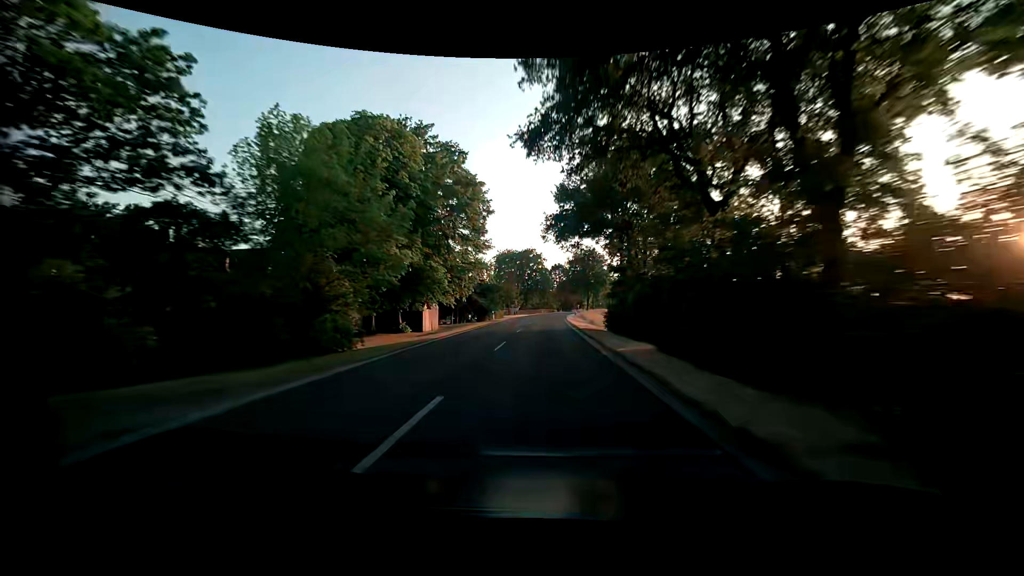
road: secondary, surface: asphalt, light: Day
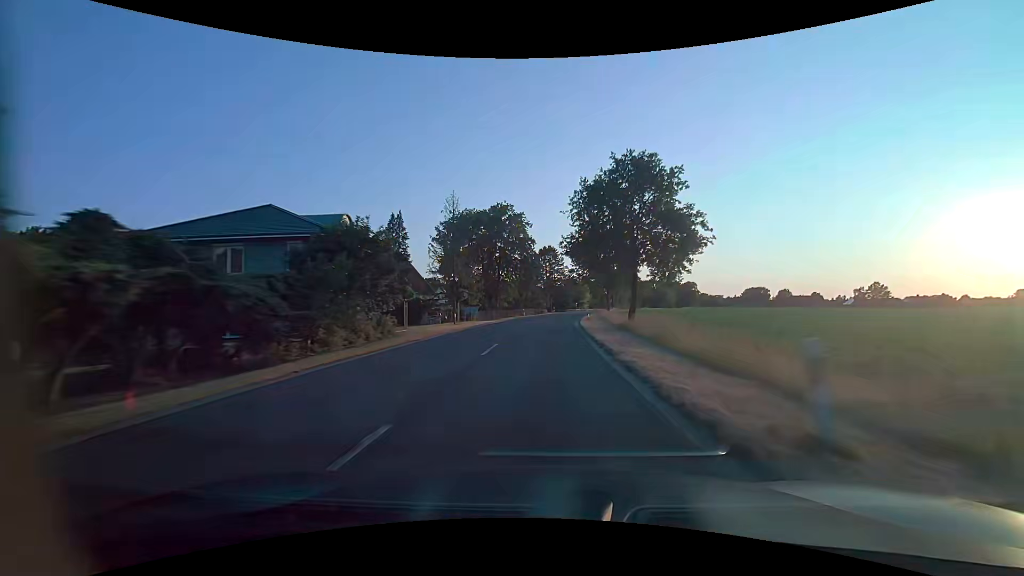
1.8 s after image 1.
(+0.5, +49.9) m; +2°
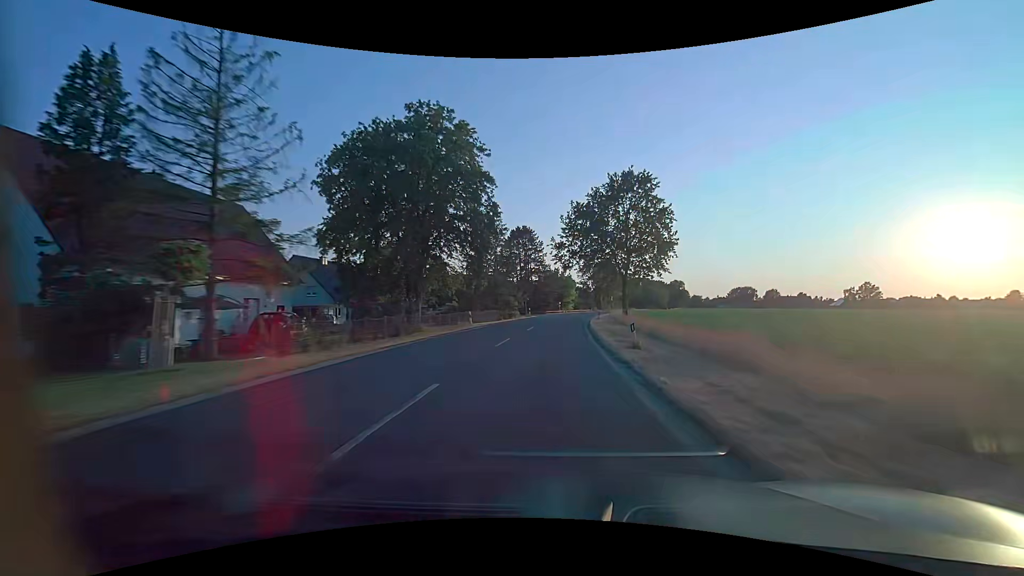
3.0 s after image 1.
(+0.6, +33.2) m; +2°
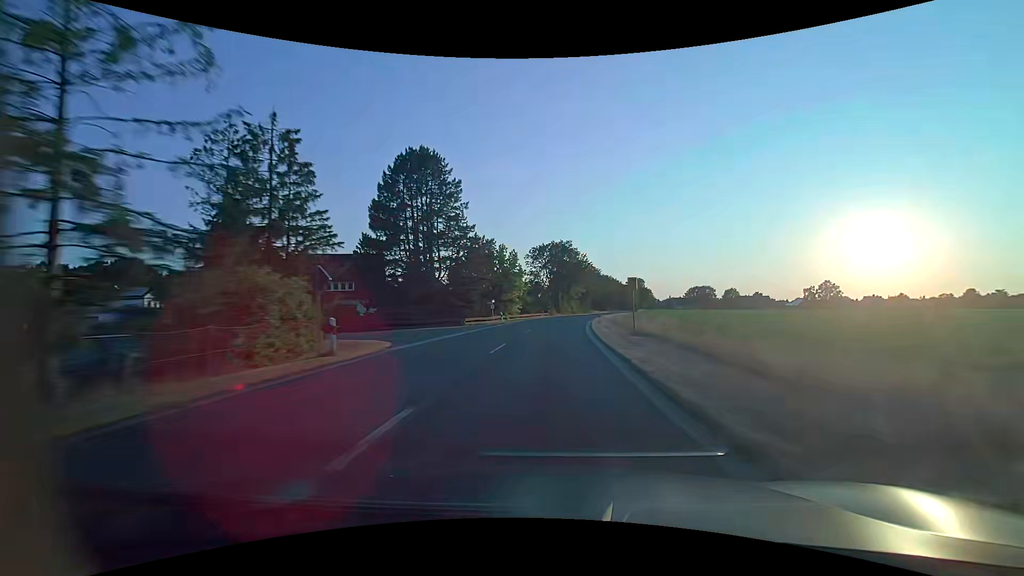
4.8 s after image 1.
(+2.8, +49.7) m; +6°
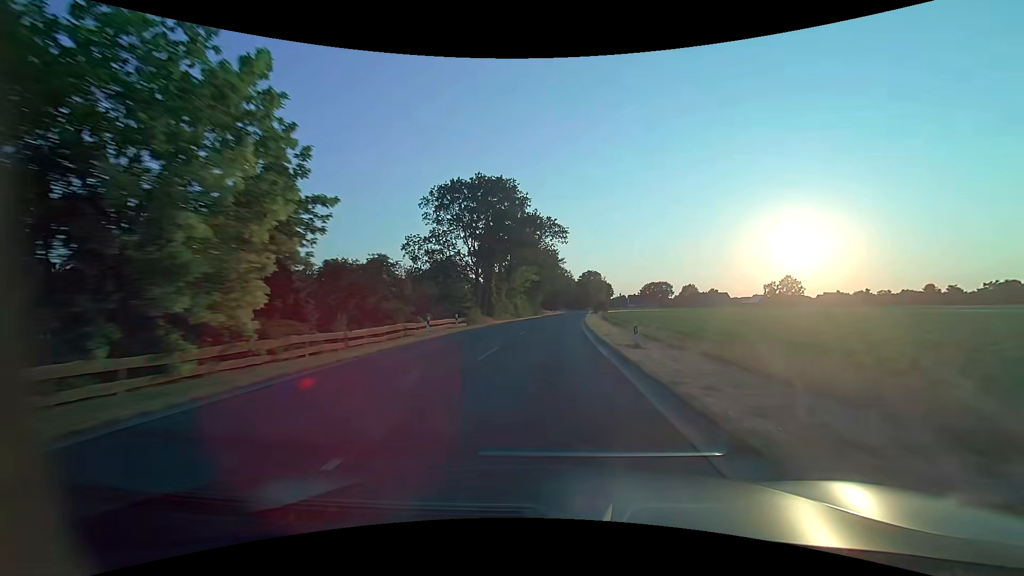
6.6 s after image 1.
(+3.0, +49.7) m; +7°
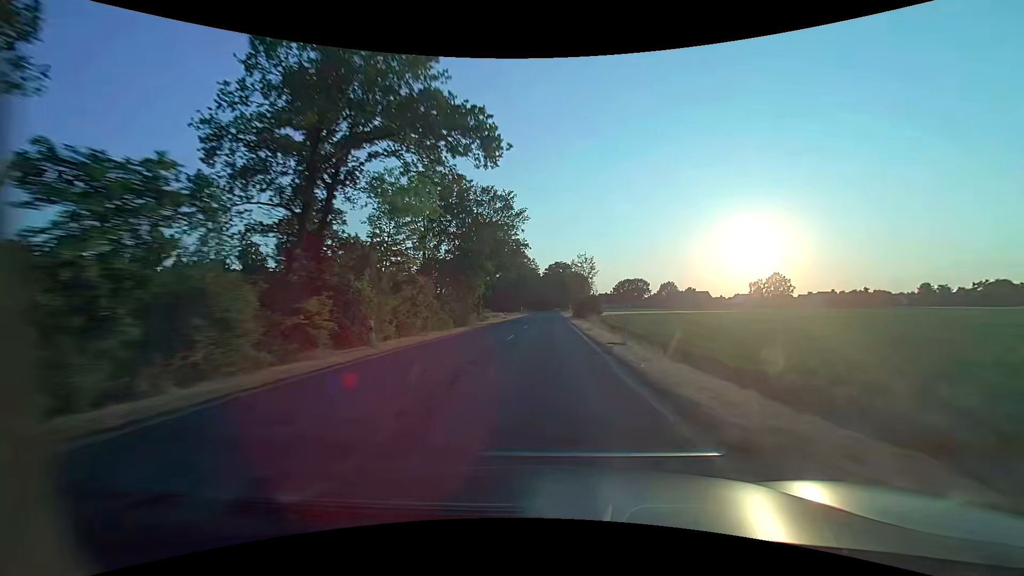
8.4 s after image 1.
(+2.2, +49.9) m; +5°
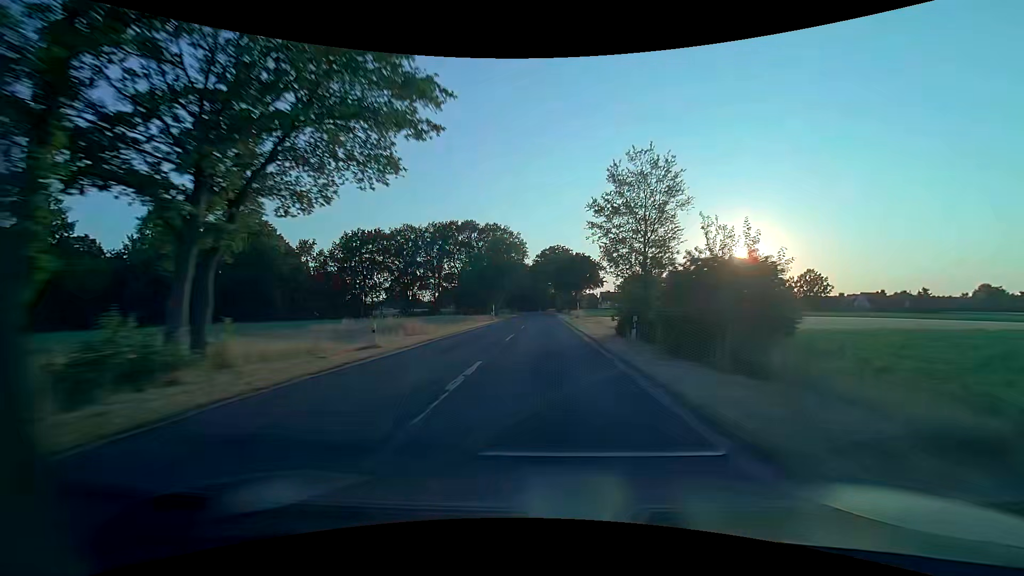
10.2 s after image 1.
(+0.4, +50.0) m; 0°
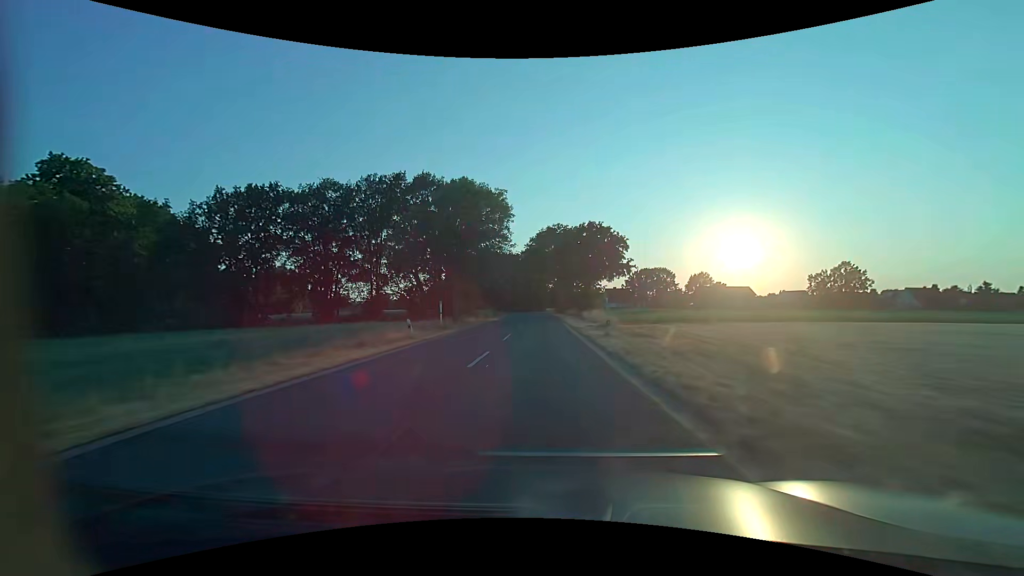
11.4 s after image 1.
(+0.3, +33.3) m; +1°
(0, +10) (0, +20) (0, +30) (0, +40) (0, +50) (-1, +60) (-1, +70) (-1, +80) (-2, +90) (-3, +100) m
